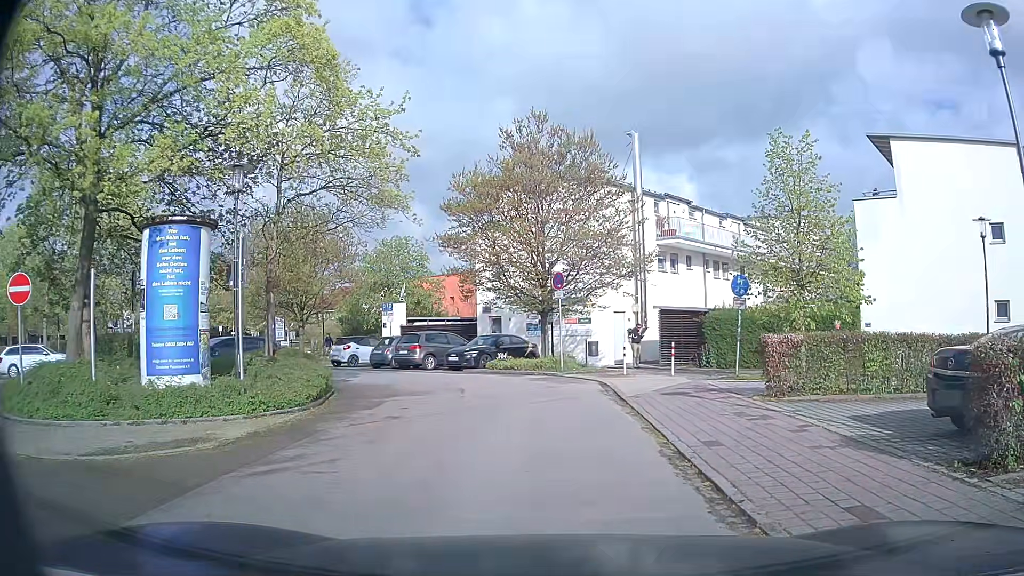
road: residential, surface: asphalt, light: Day
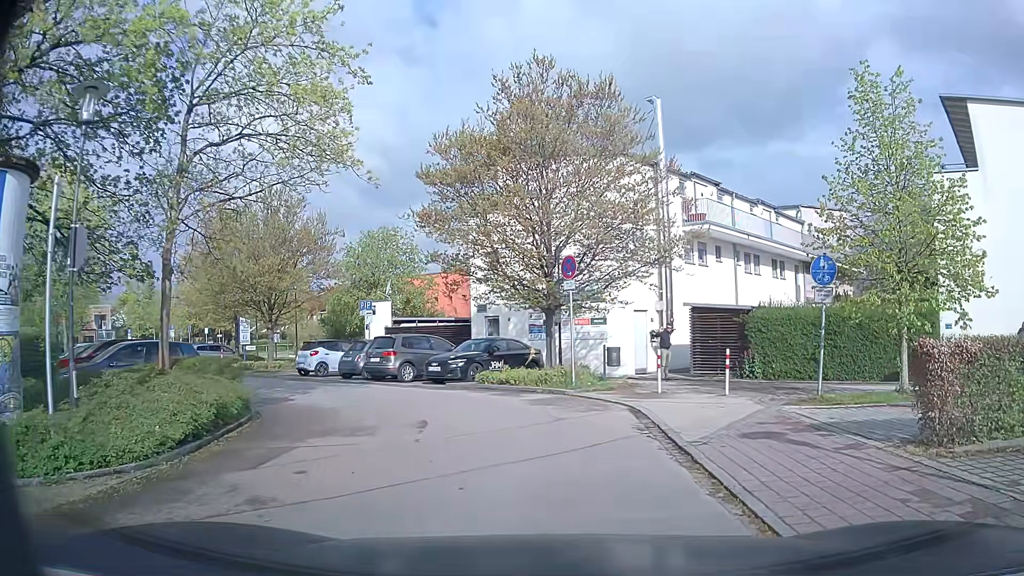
(-0.1, +5.4) m; -2°
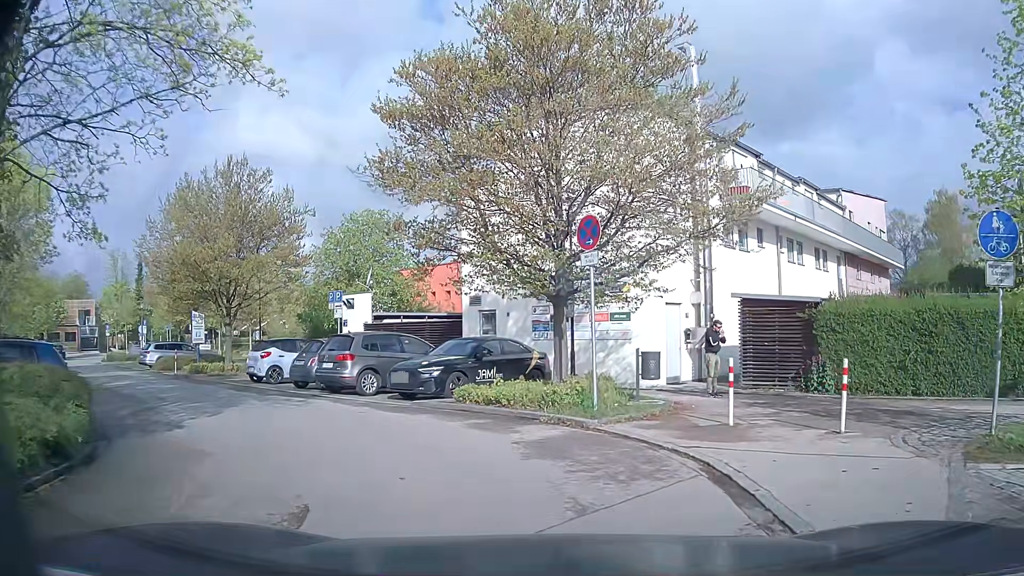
(0.0, +5.5) m; -1°
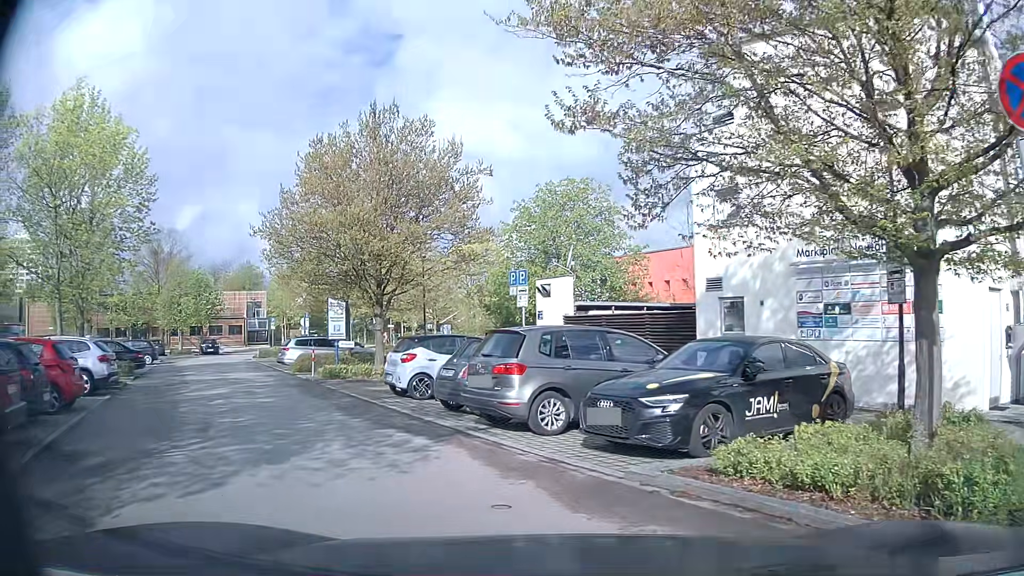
(-0.7, +7.0) m; -16°
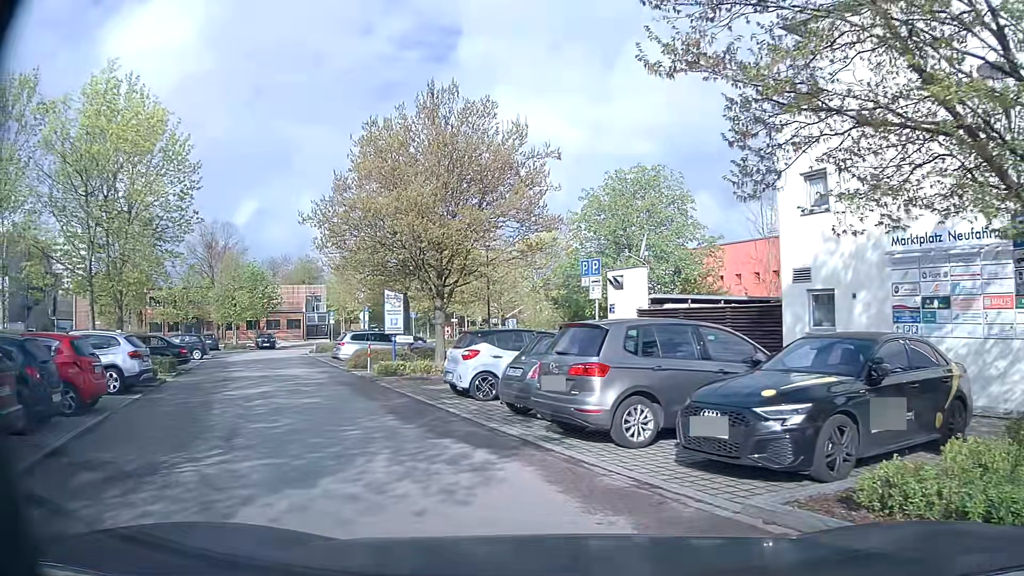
(-0.1, +1.5) m; -6°
